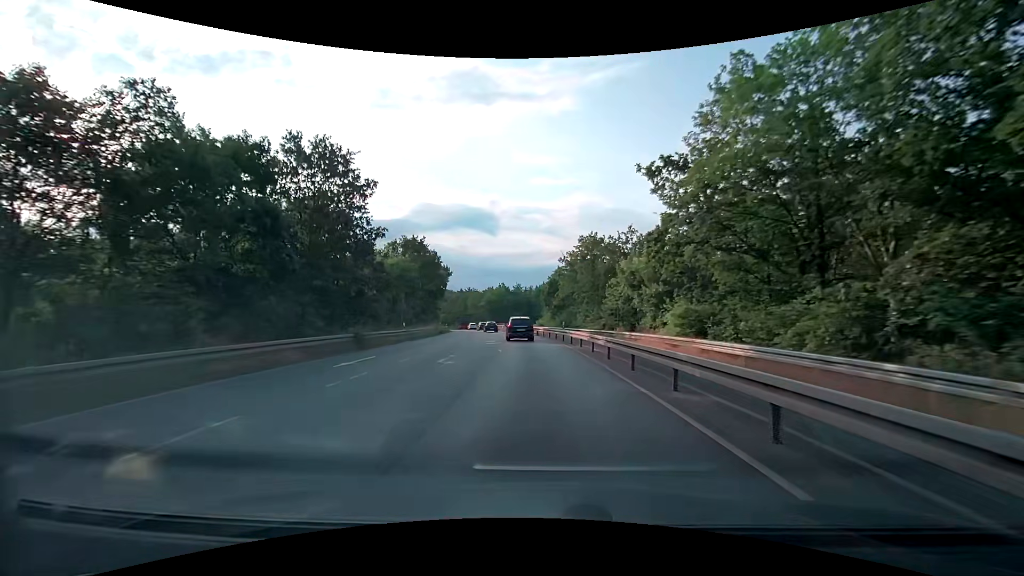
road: secondary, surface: asphalt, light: Day
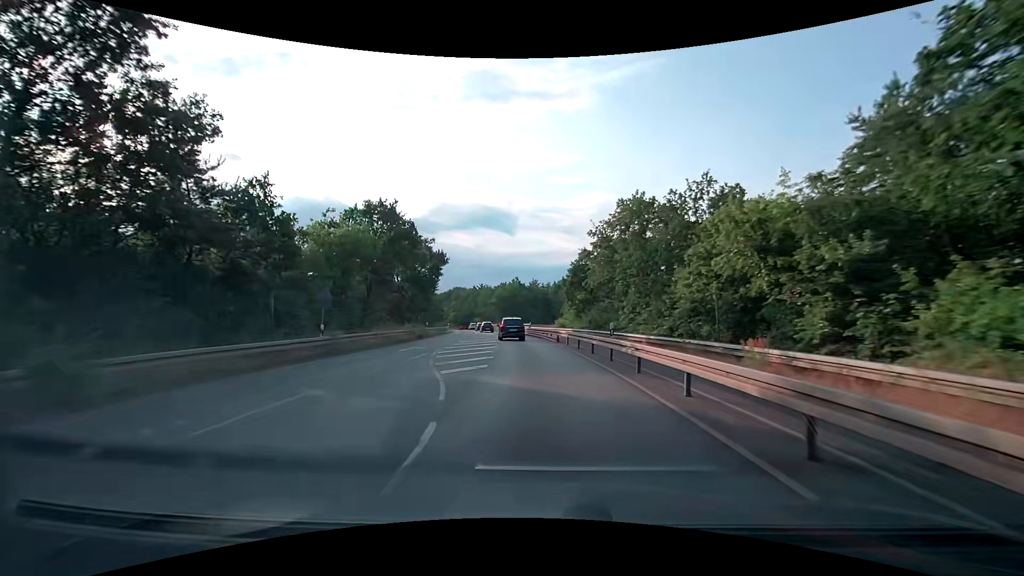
(-0.3, +16.5) m; -2°
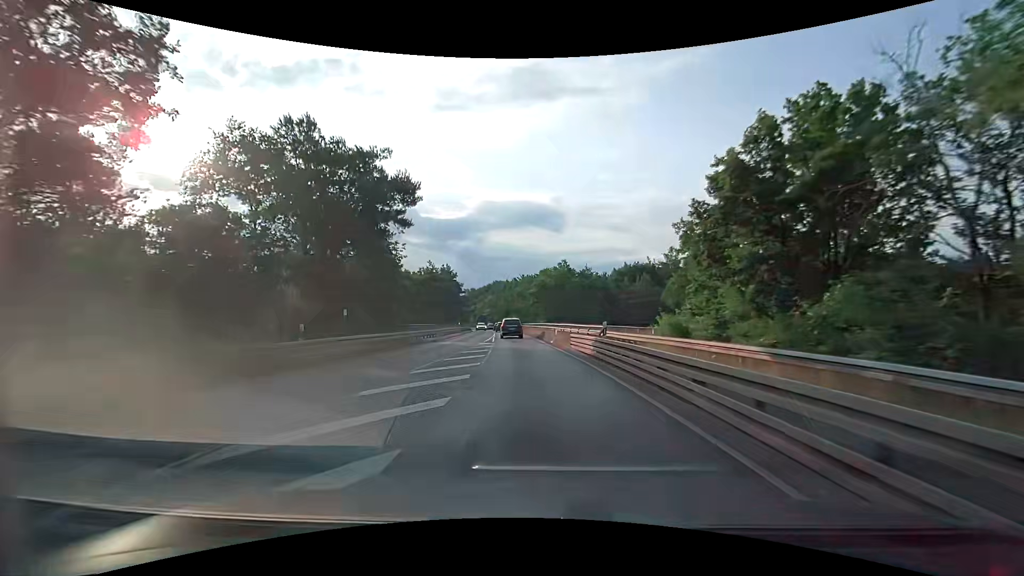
(-1.2, +32.9) m; -5°
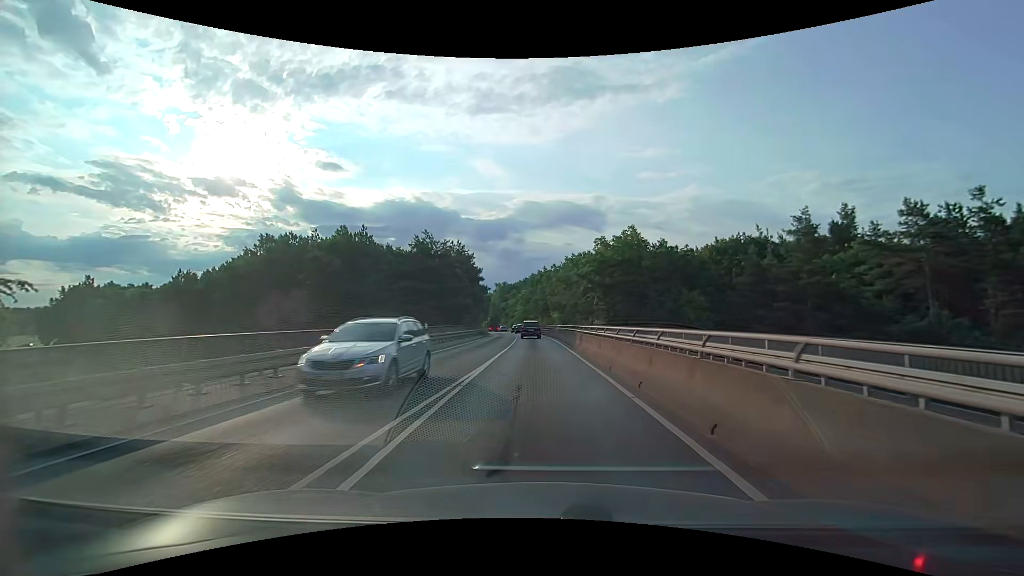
(-1.5, +33.2) m; -5°
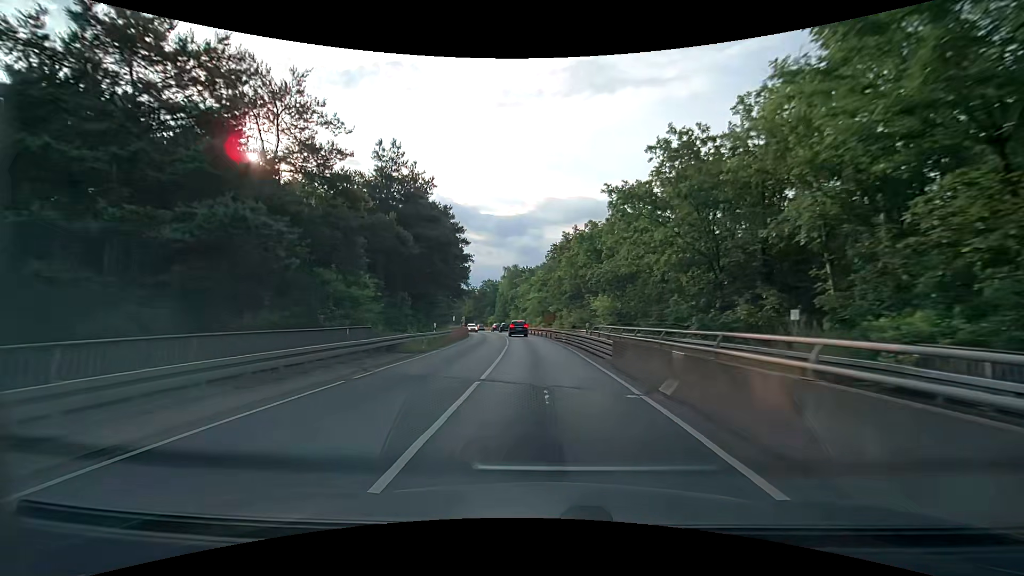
(-0.8, +42.6) m; -2°
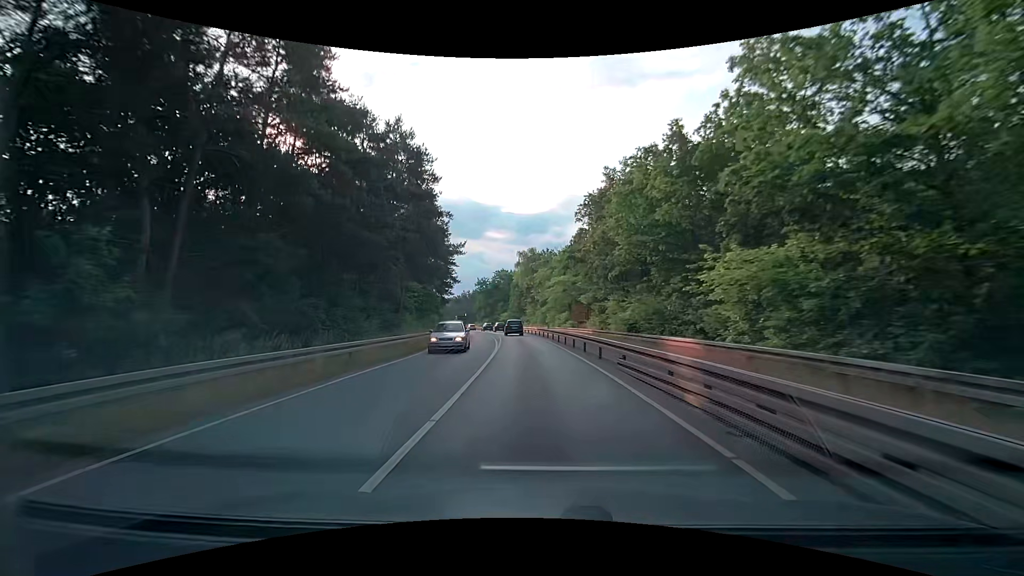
(-0.4, +26.3) m; -2°
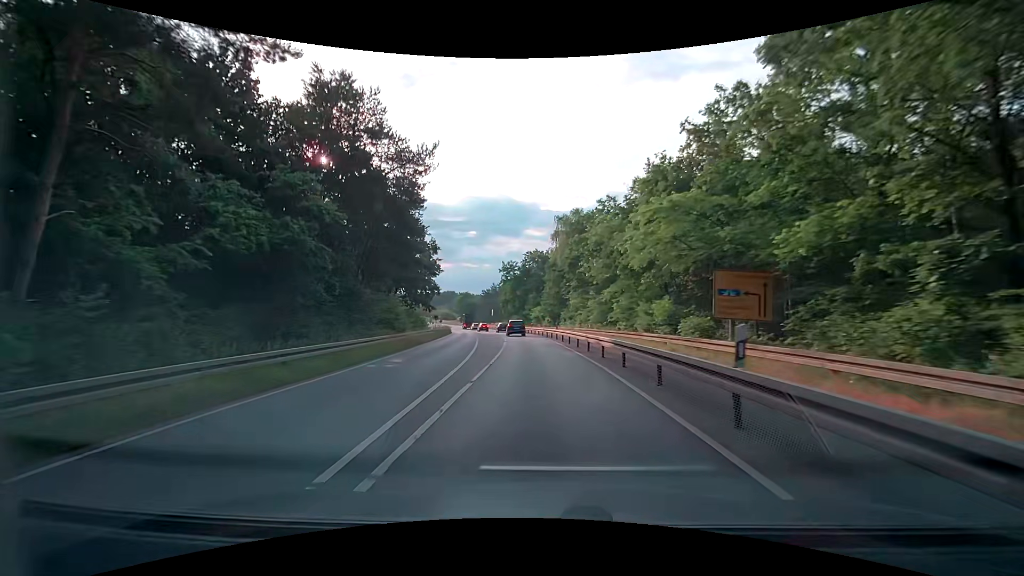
(-1.5, +35.1) m; -5°
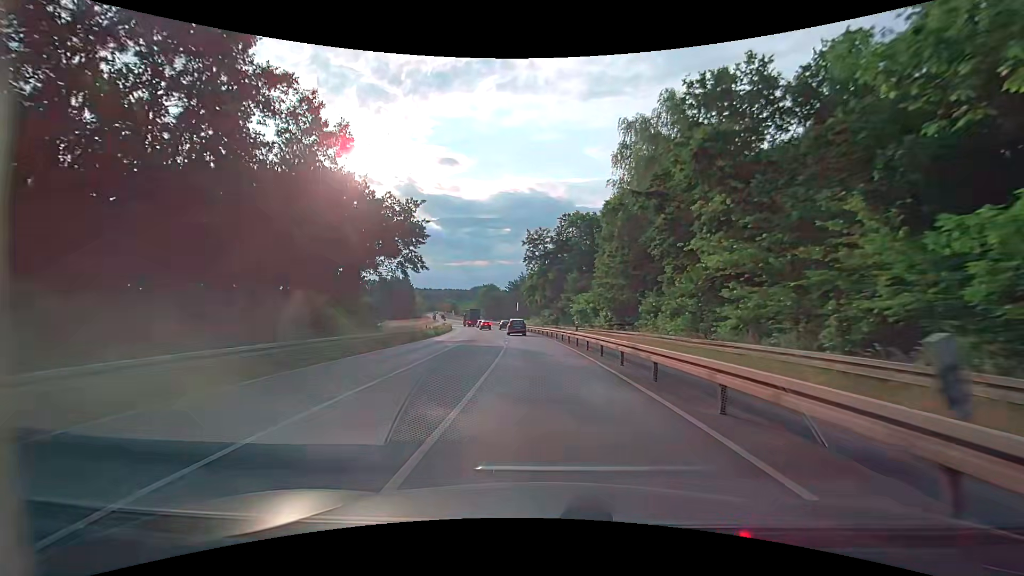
(-1.5, +34.8) m; -4°
(0, +10) (0, +20) (-1, +30) (-2, +40) (-4, +50) (-6, +60) (-7, +69) (-9, +79) (-11, +89) (-12, +99) m
